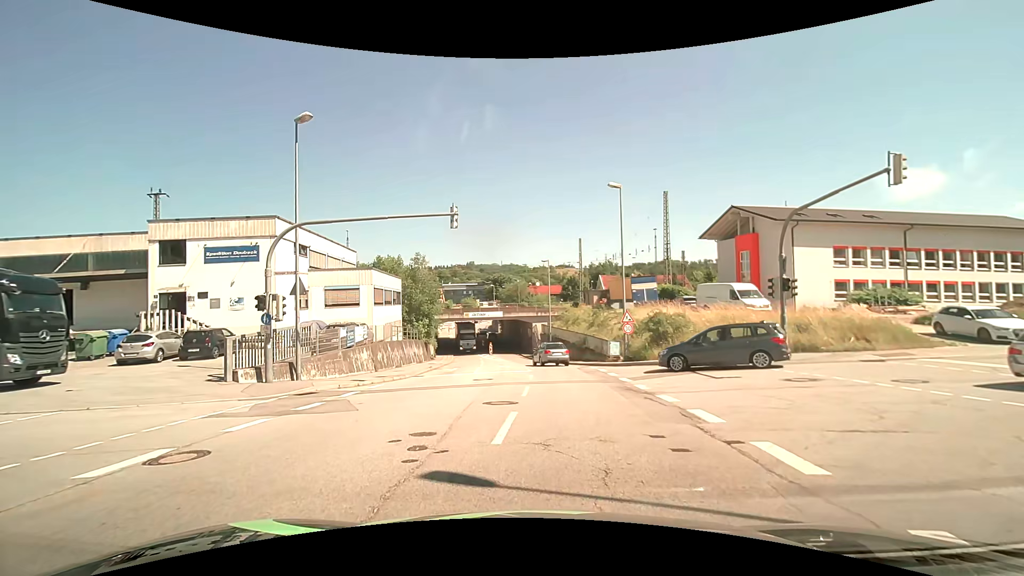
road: tertiary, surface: asphalt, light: Day
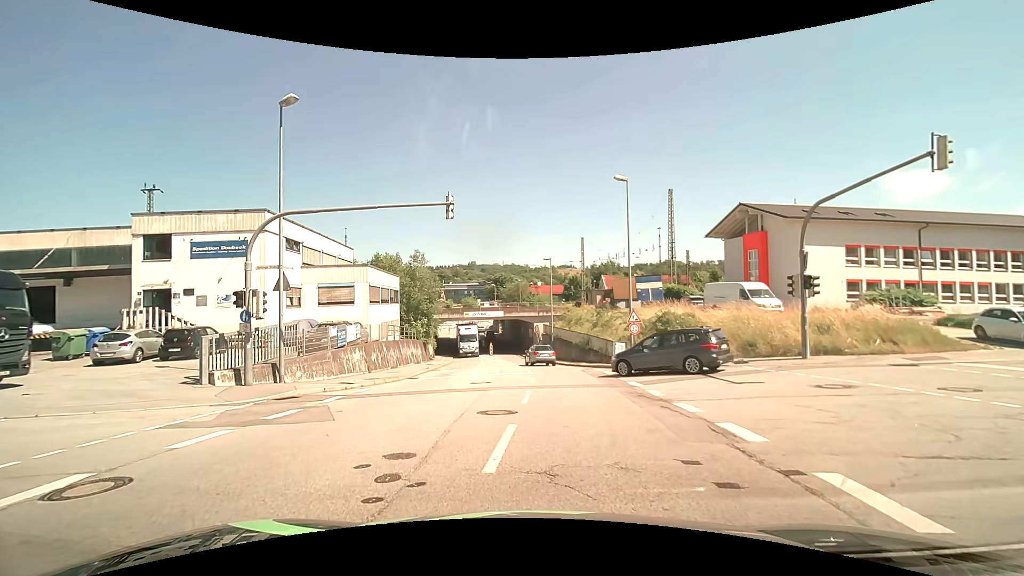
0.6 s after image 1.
(0.0, +1.4) m; 0°
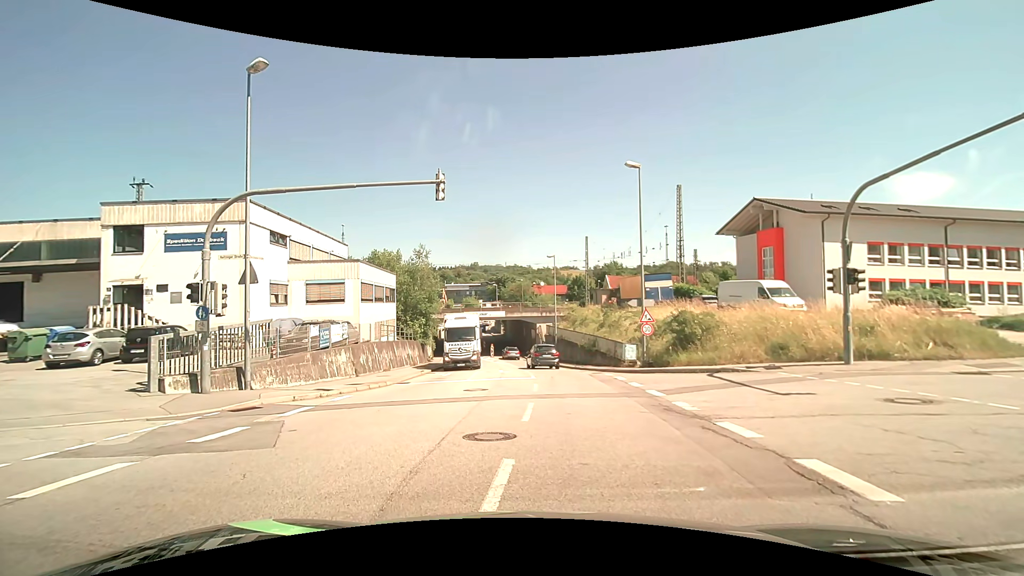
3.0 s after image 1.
(0.0, +2.2) m; 0°
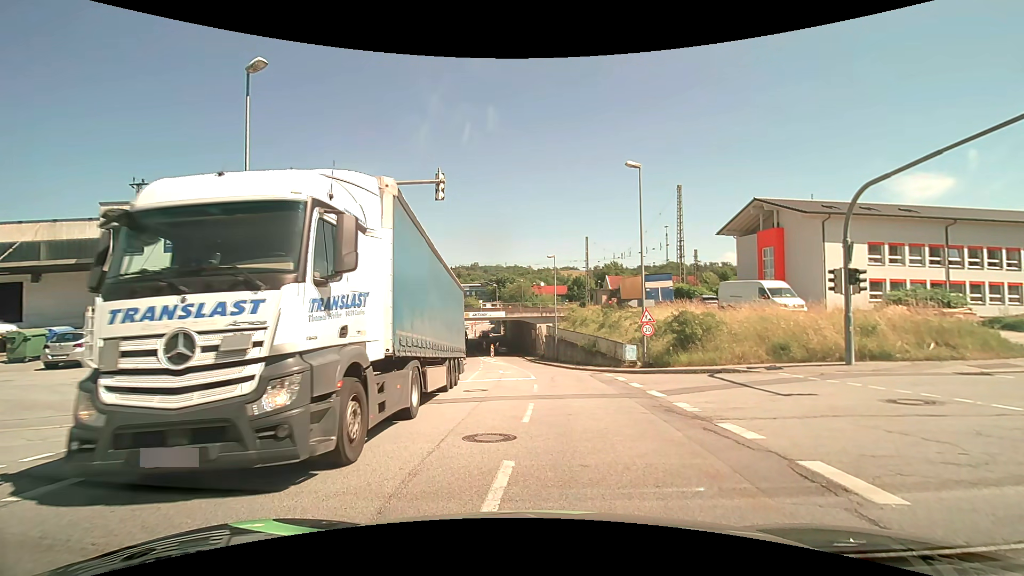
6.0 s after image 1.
(0.0, +0.2) m; 0°
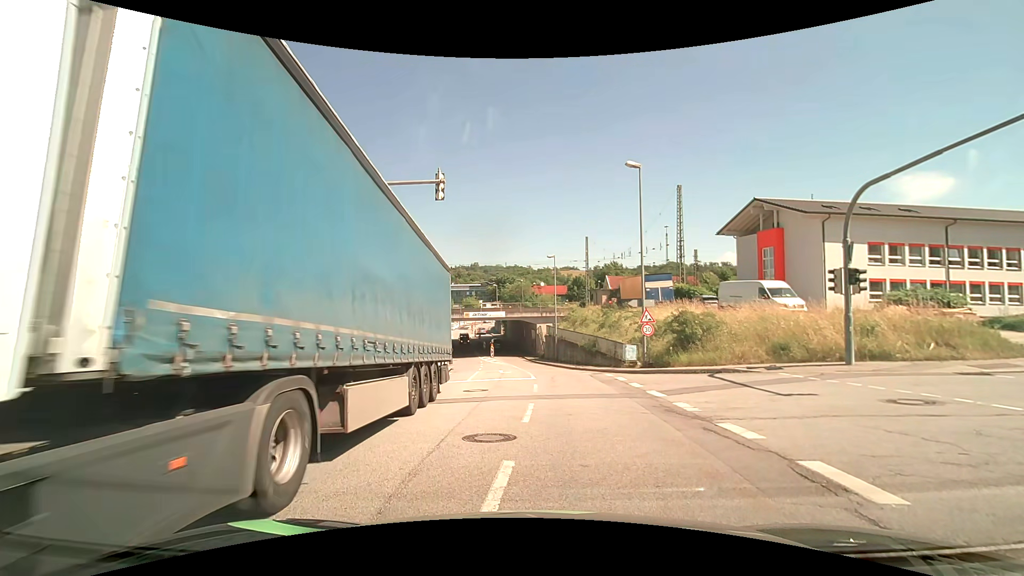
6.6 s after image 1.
(0.0, 0.0) m; 0°
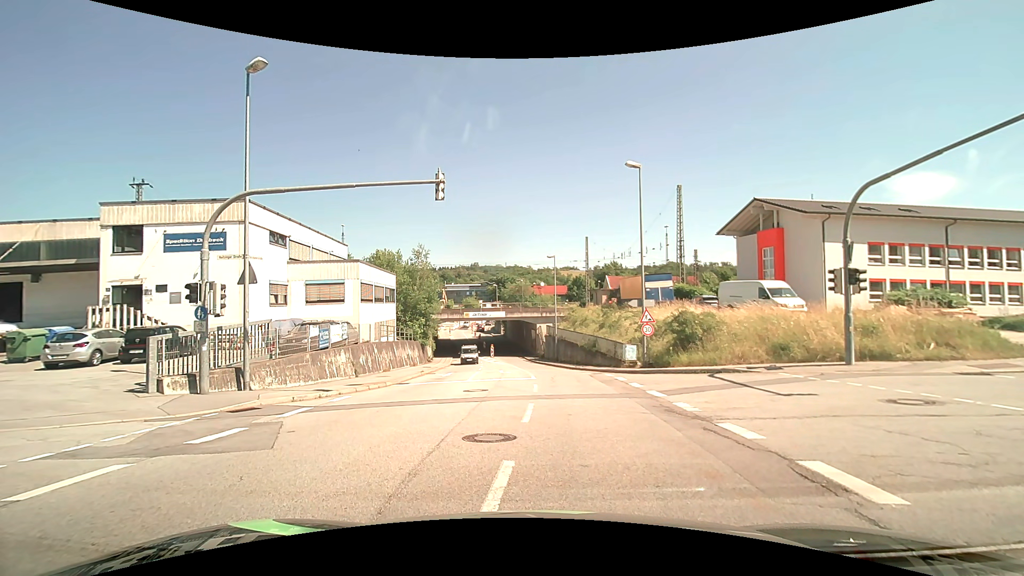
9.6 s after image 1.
(0.0, 0.0) m; 0°
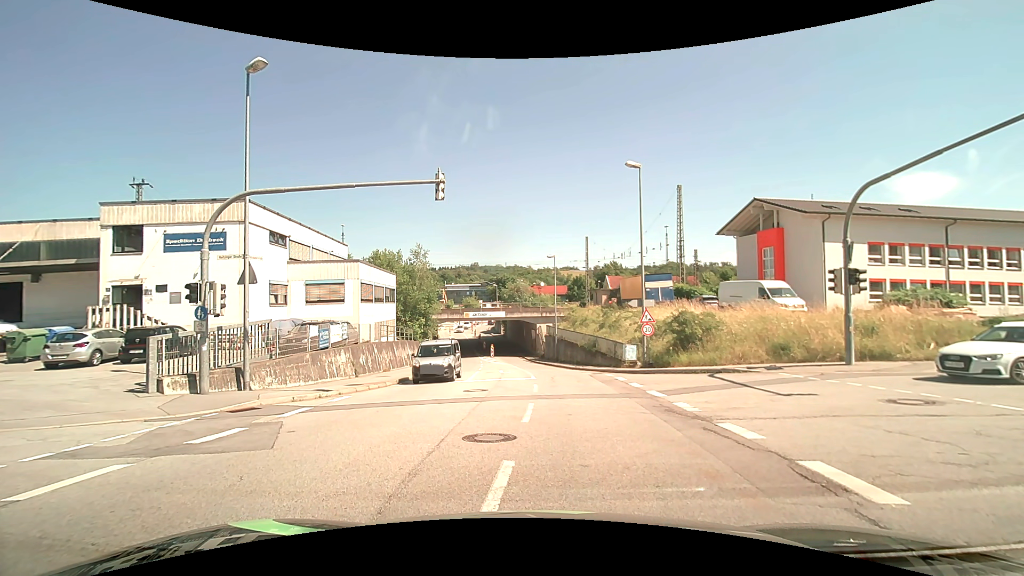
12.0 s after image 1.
(0.0, 0.0) m; 0°
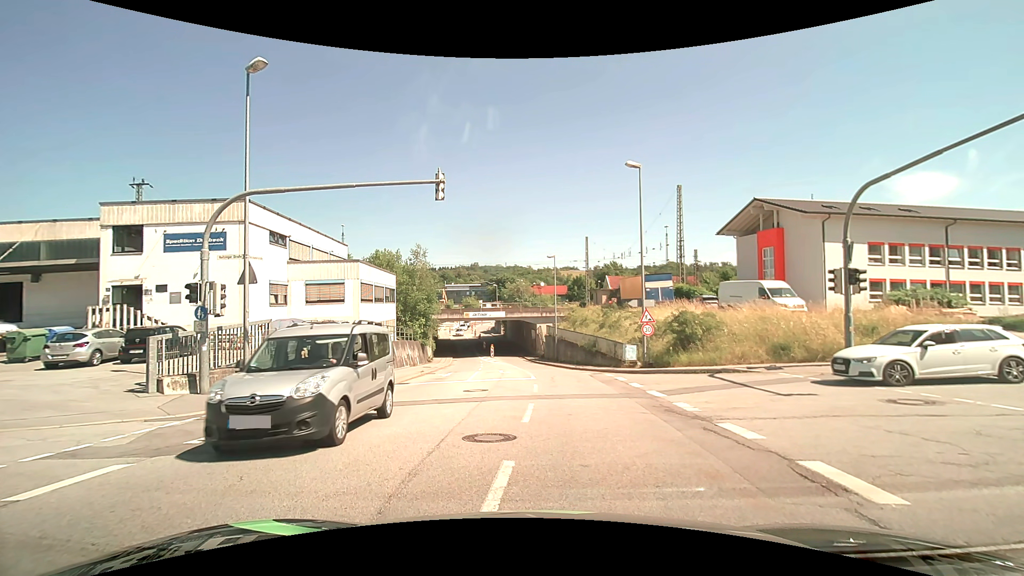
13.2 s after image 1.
(0.0, 0.0) m; 0°
